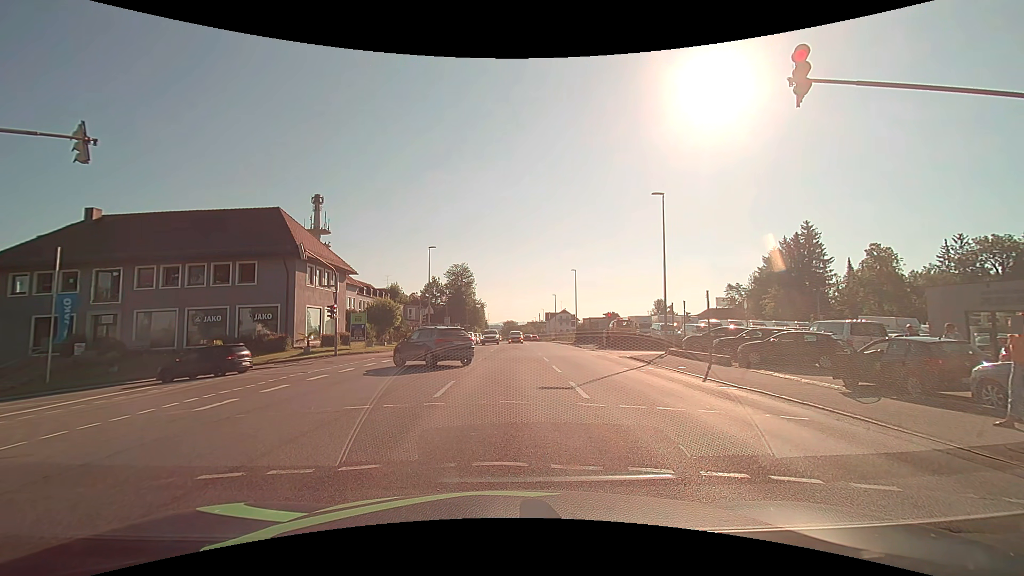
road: tertiary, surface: asphalt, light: Day
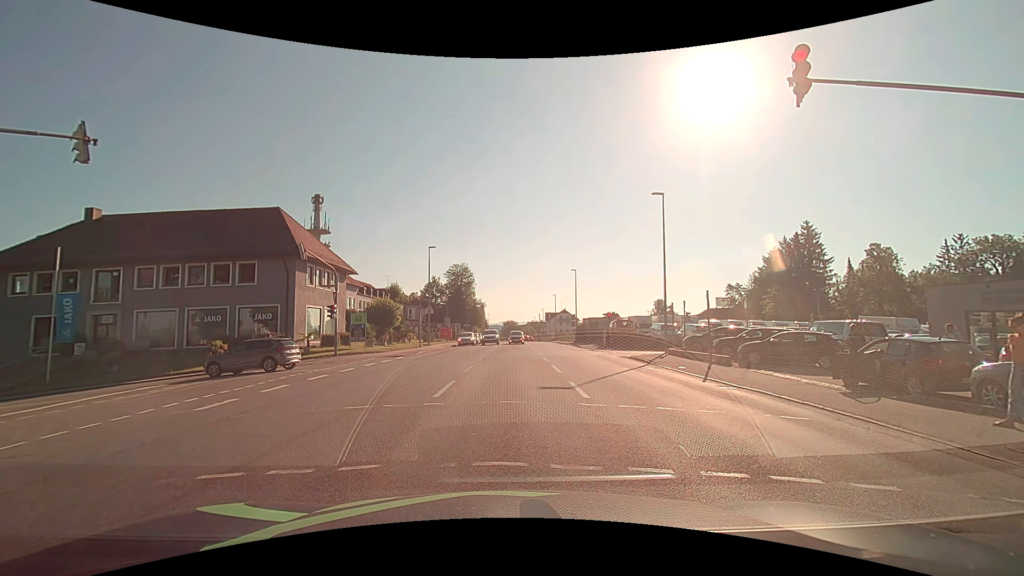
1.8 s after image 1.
(0.0, 0.0) m; 0°
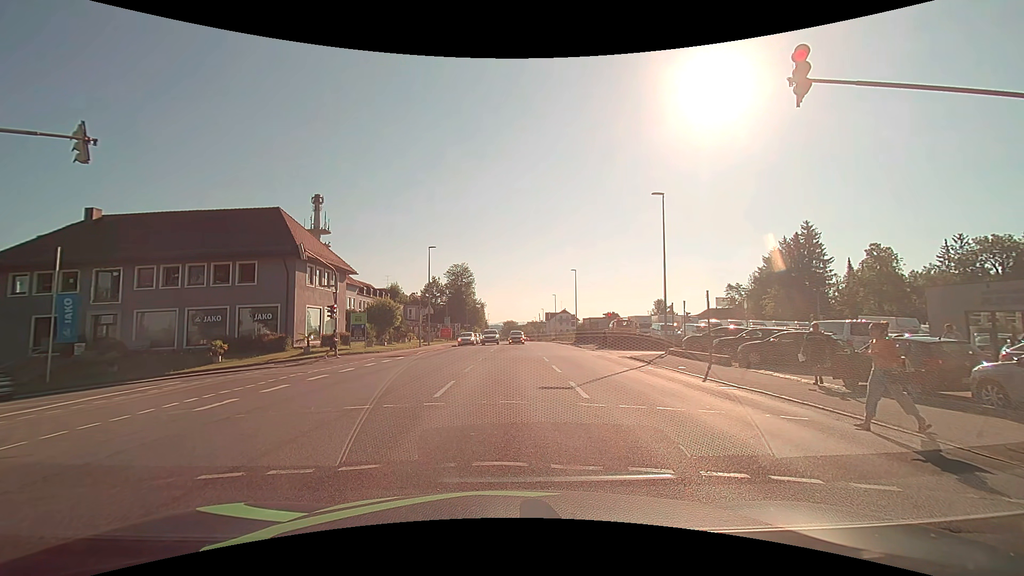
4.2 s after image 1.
(0.0, 0.0) m; 0°
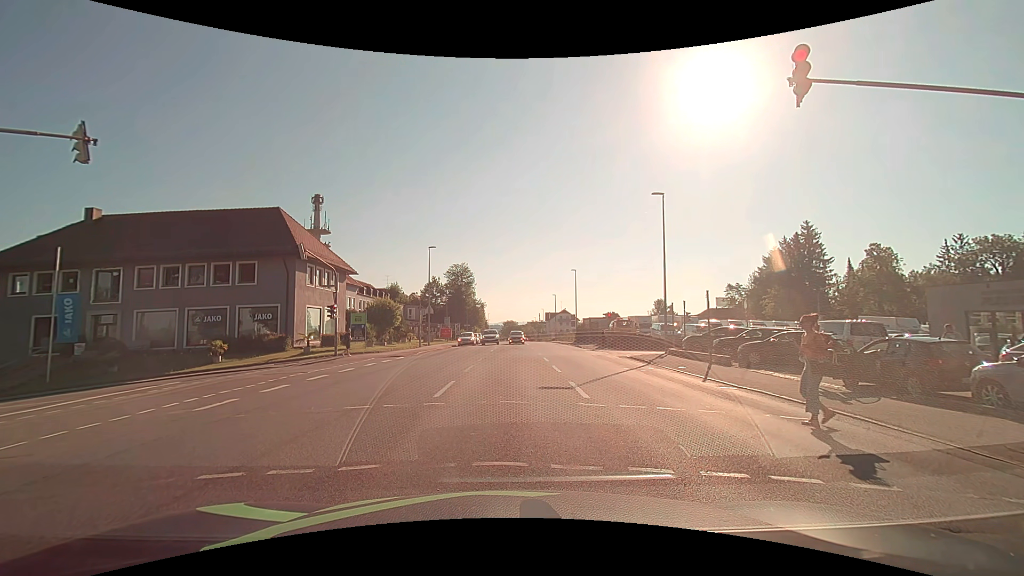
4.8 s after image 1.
(0.0, 0.0) m; 0°
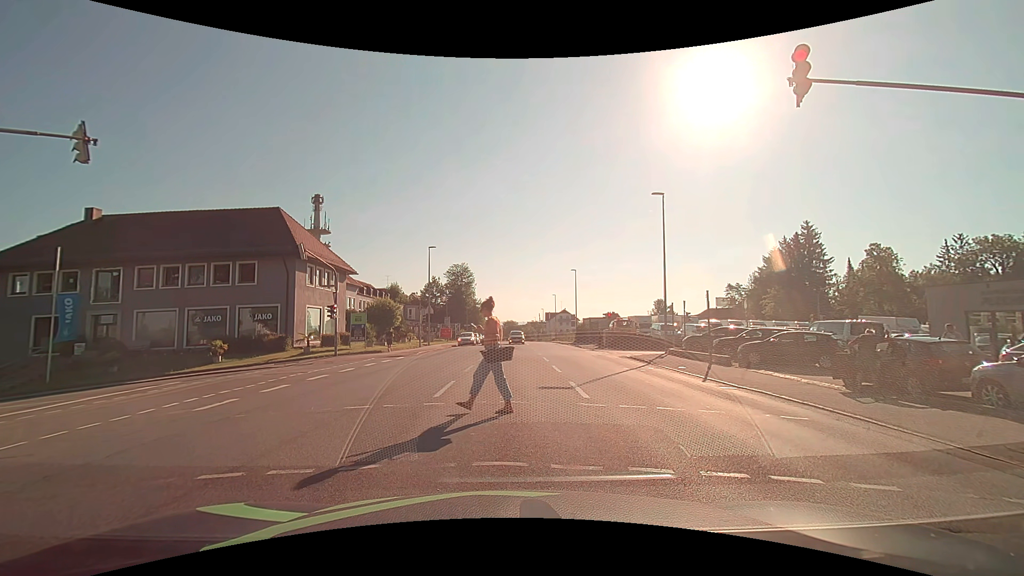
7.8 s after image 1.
(0.0, 0.0) m; 0°
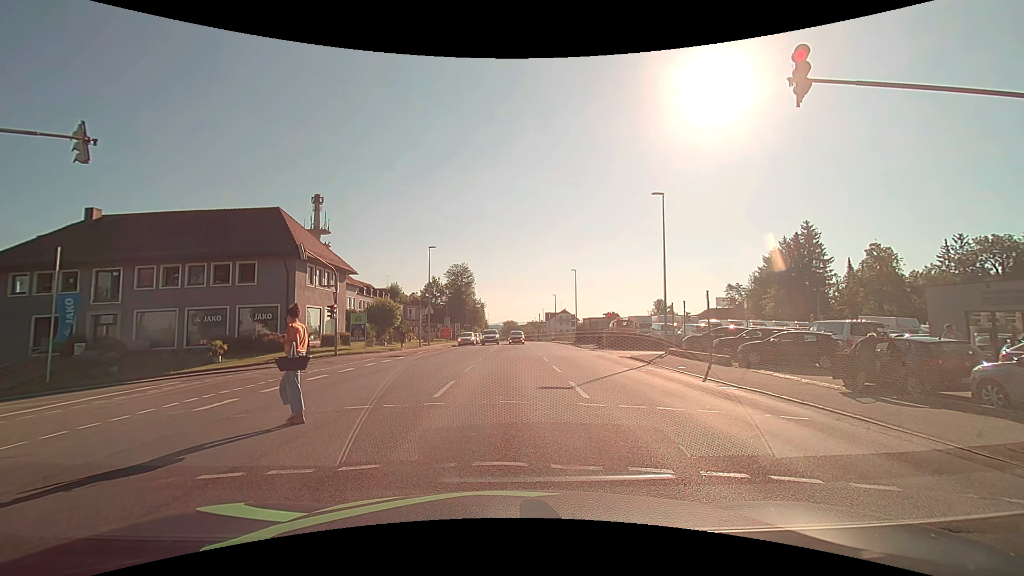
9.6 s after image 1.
(0.0, 0.0) m; 0°
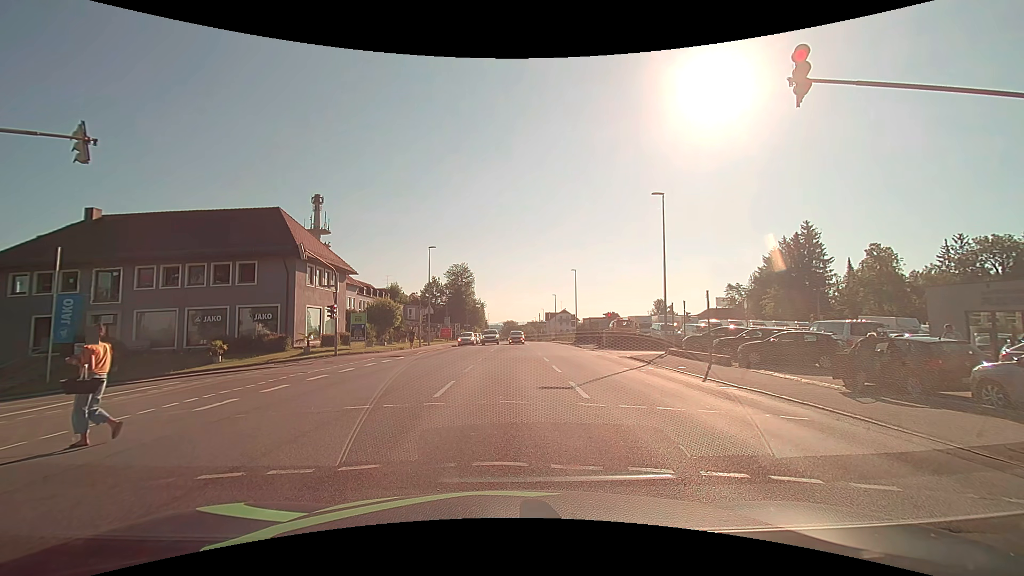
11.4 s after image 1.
(0.0, 0.0) m; 0°
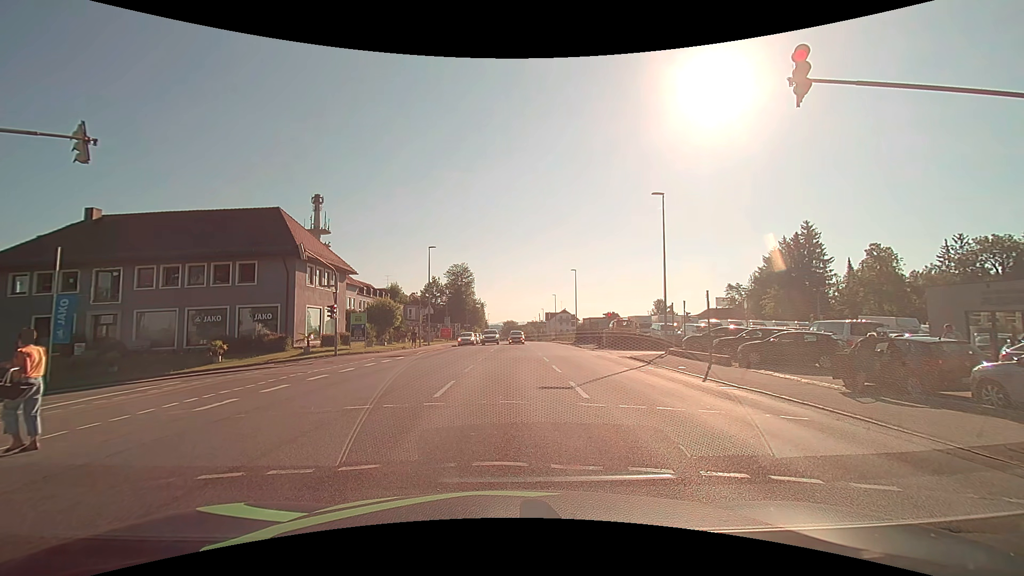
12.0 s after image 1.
(0.0, 0.0) m; 0°
(0, +10) (-1, +20) (-8, +26) (-18, +27) (-28, +27) (-38, +26) (-48, +25) (-57, +23) (-67, +19) (-73, +12) m
